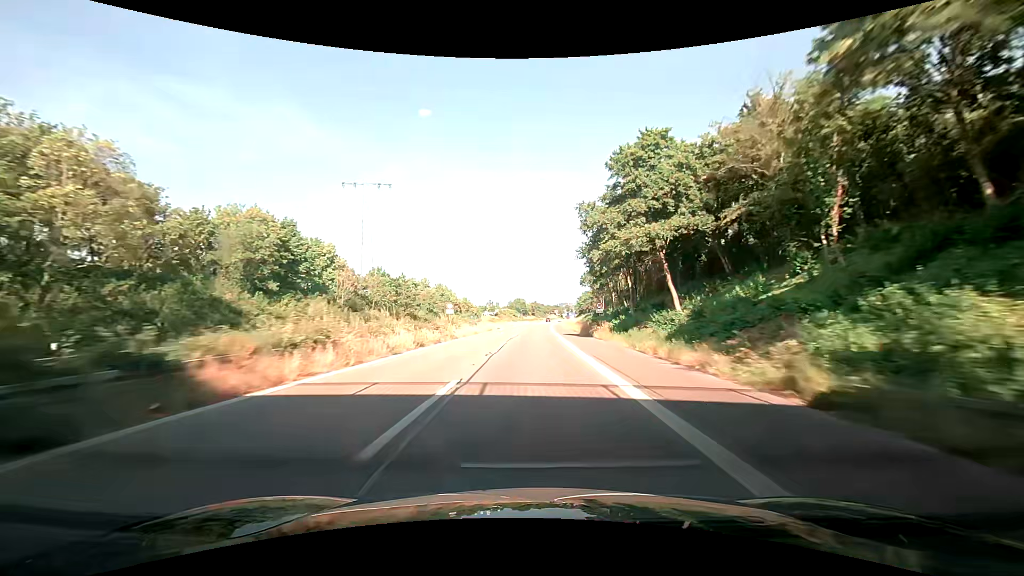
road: trunk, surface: asphalt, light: Day
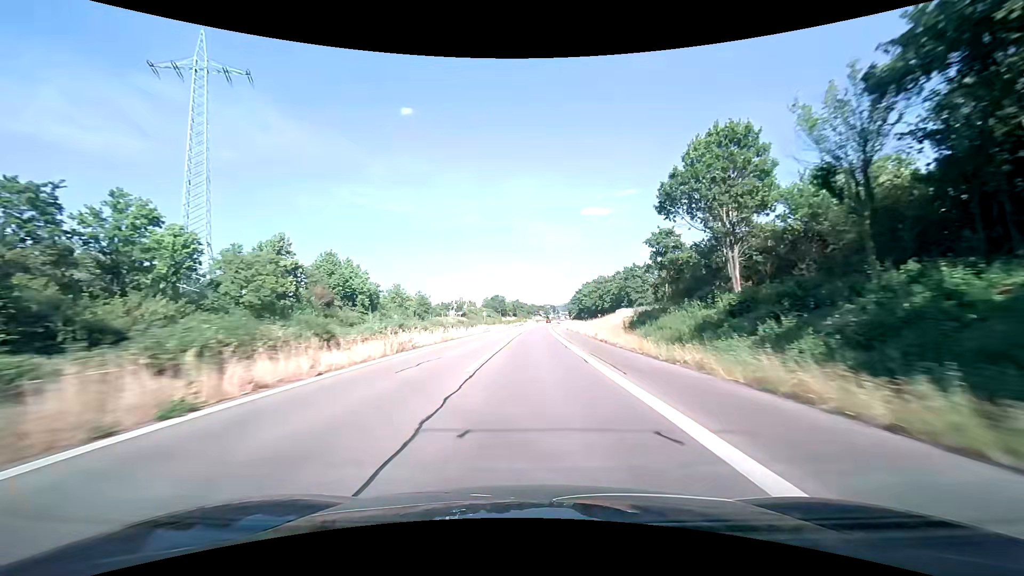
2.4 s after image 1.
(+1.7, +63.5) m; +3°
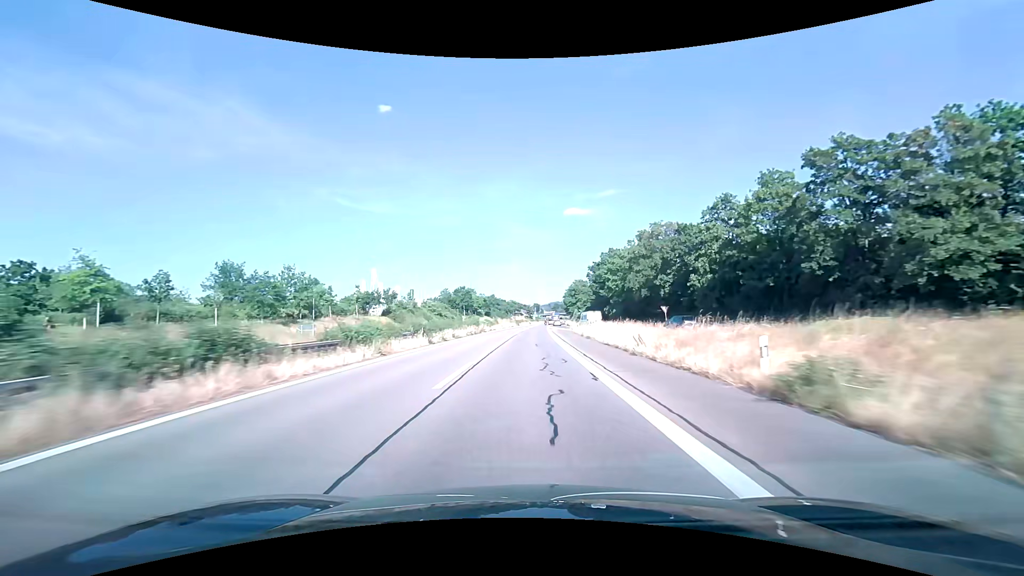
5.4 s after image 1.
(+1.3, +74.9) m; +2°
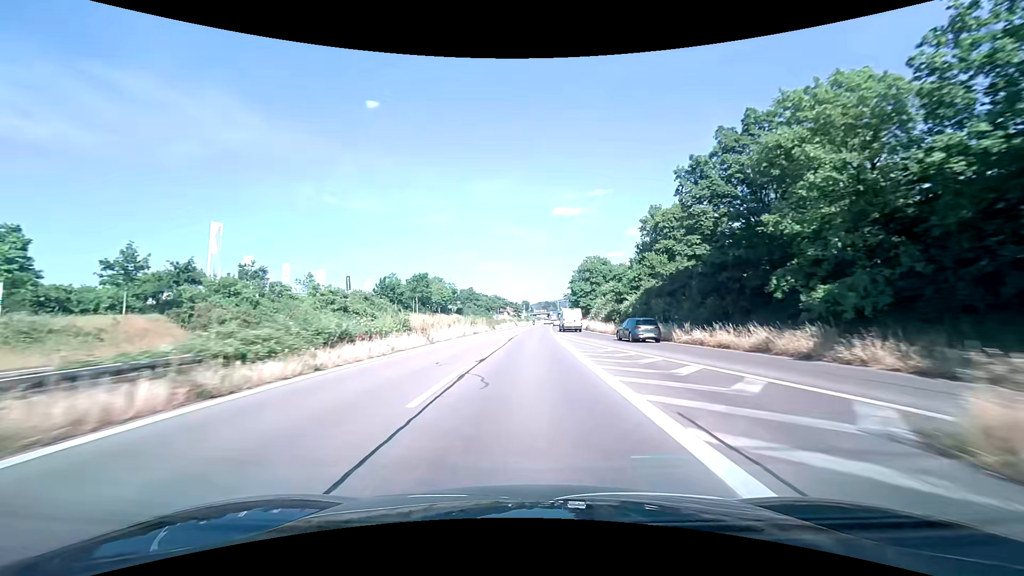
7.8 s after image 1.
(+0.7, +56.2) m; +1°
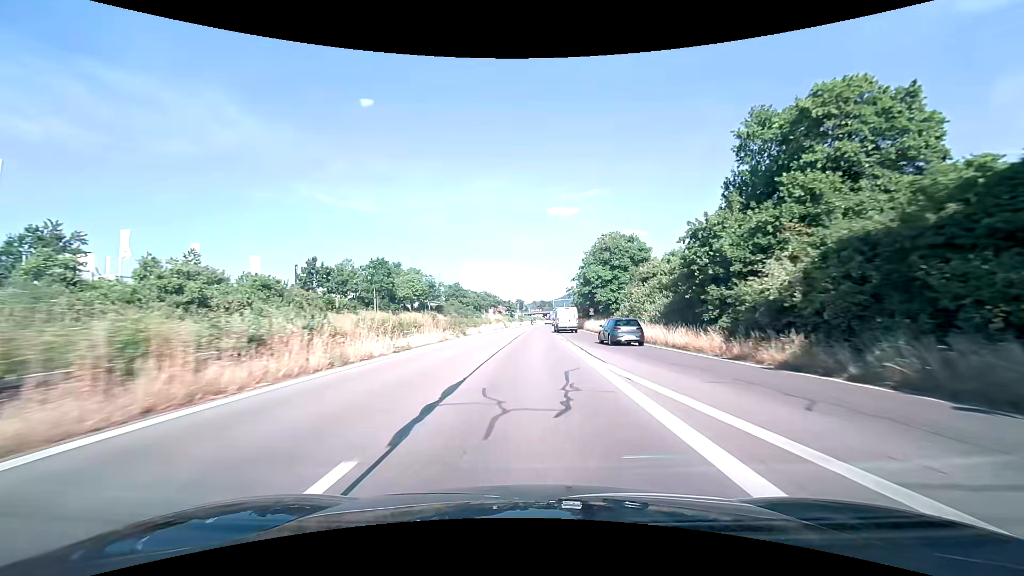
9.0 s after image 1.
(+0.1, +26.6) m; +1°
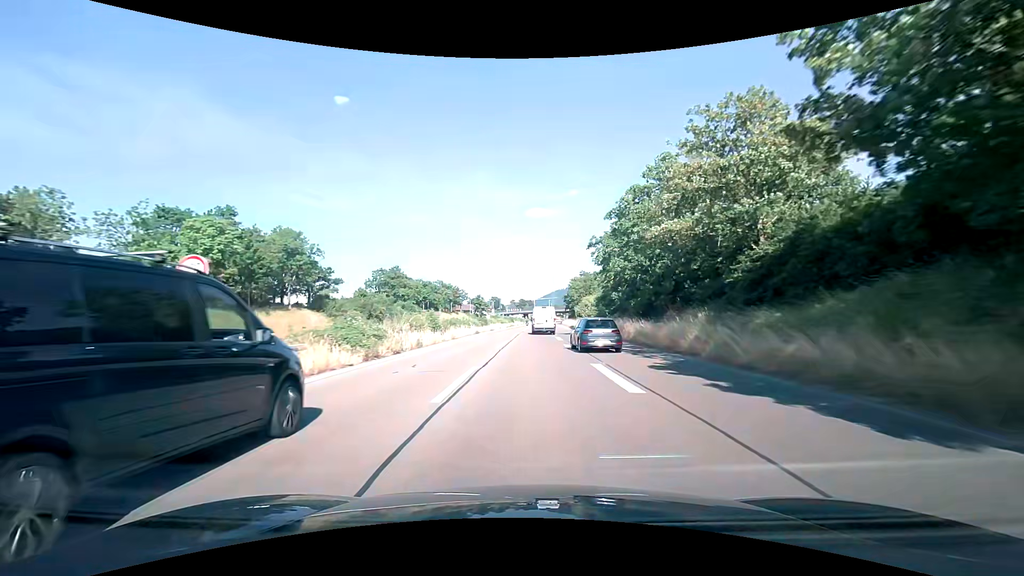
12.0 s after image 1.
(+1.0, +62.1) m; +2°
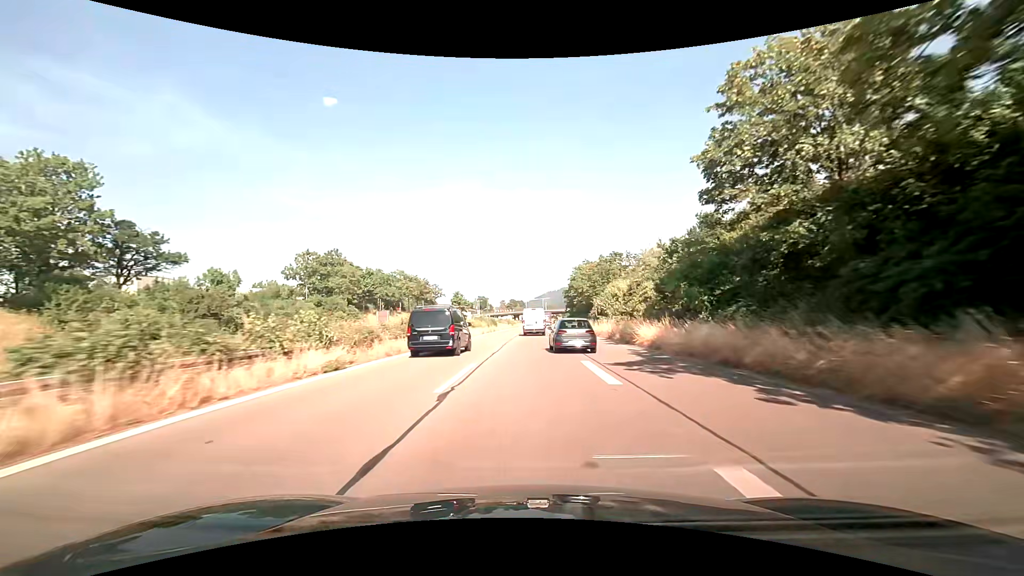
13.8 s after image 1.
(+0.5, +34.8) m; +1°
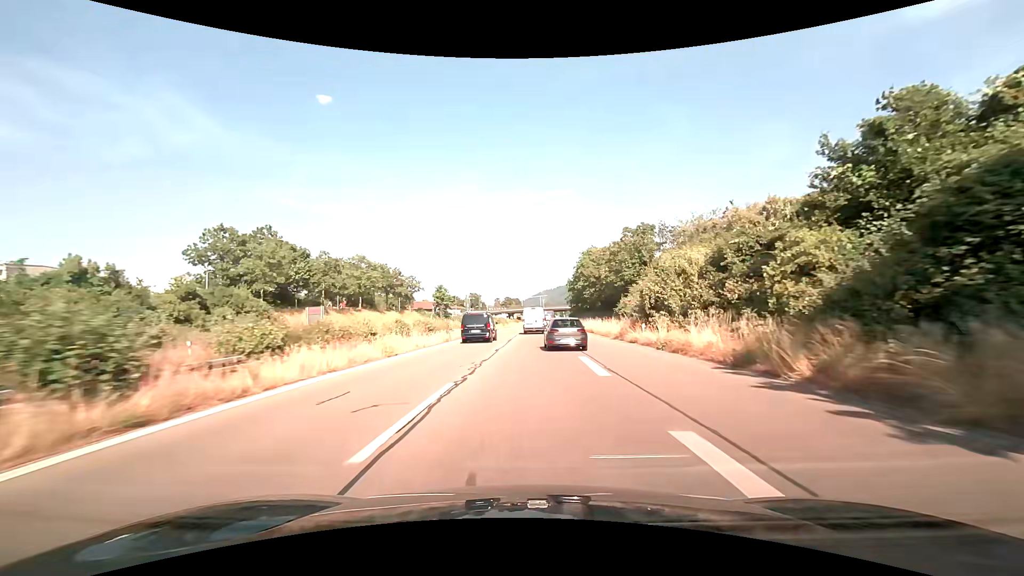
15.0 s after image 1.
(-0.1, +22.5) m; 0°
(0, +10) (0, +20) (0, +30) (+1, +40) (+1, +50) (+1, +60) (+1, +70) (+2, +80) (+2, +90) (+3, +100) m
